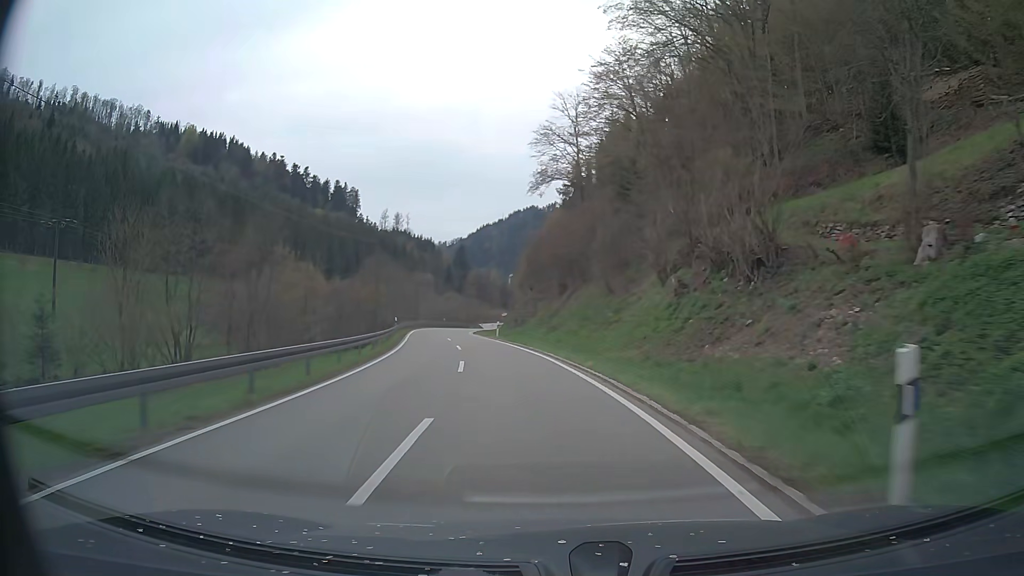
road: tertiary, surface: asphalt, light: Day
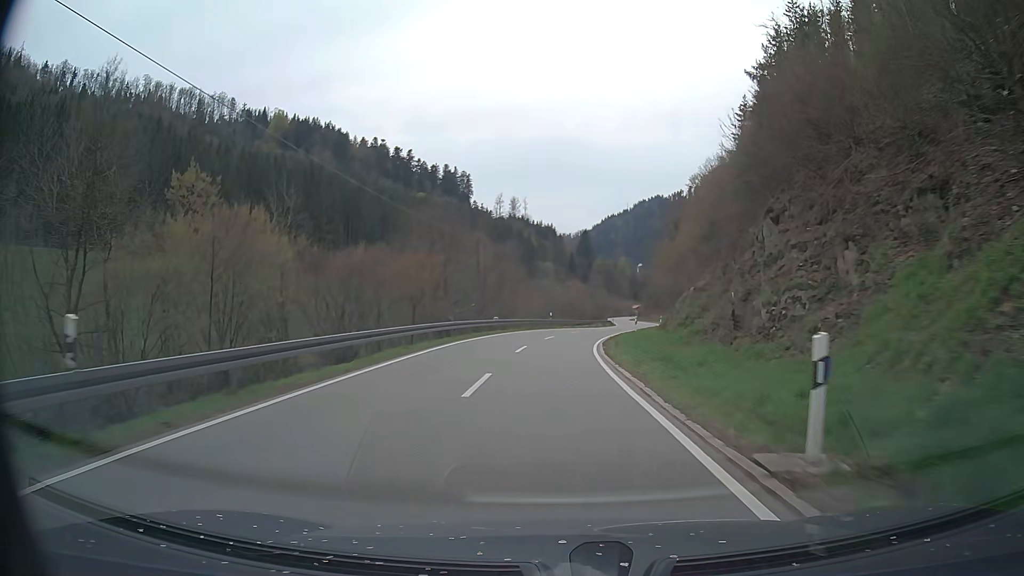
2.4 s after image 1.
(-5.1, +42.0) m; -11°
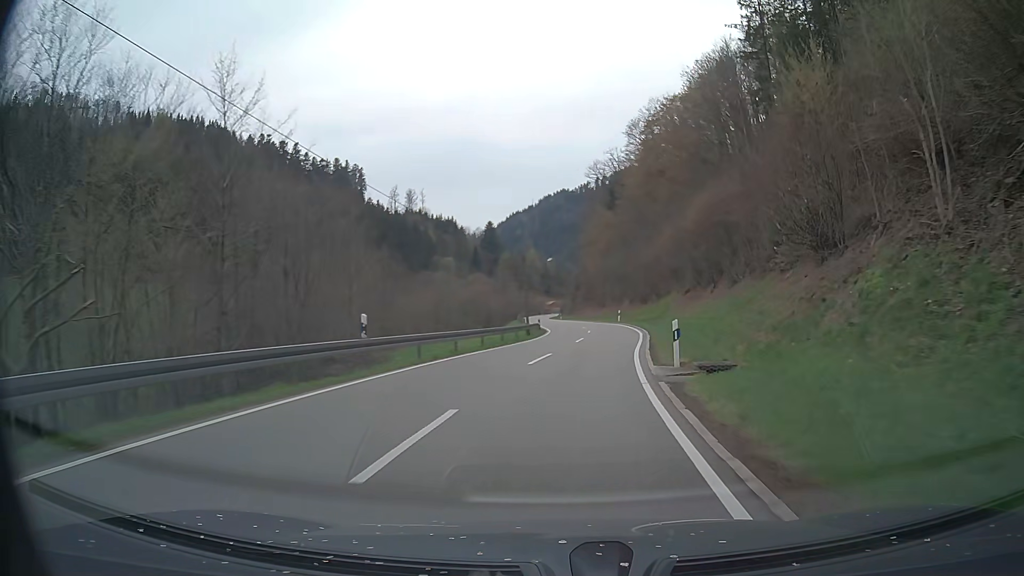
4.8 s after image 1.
(+1.7, +41.3) m; +7°
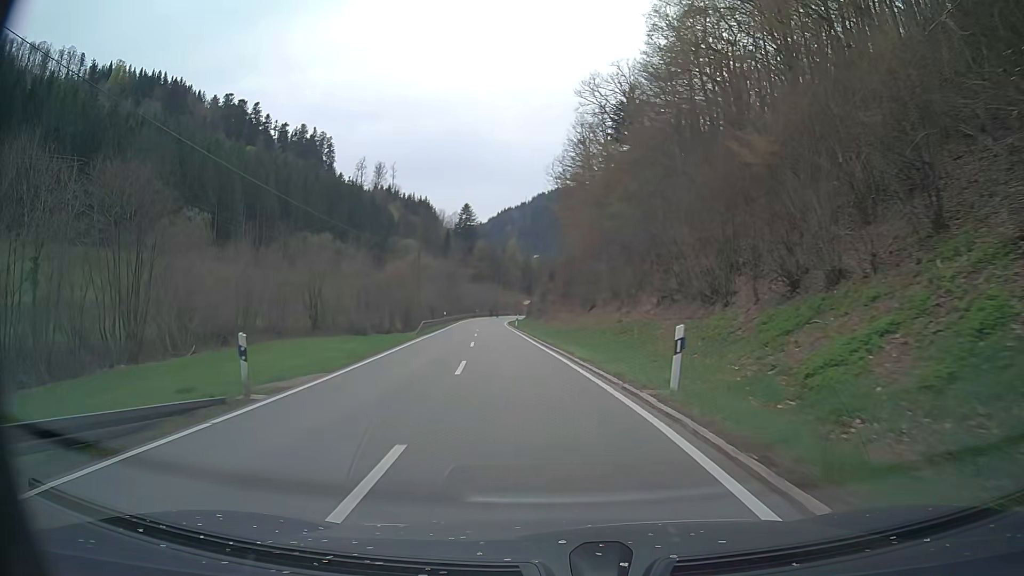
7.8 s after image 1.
(+4.0, +50.0) m; +2°
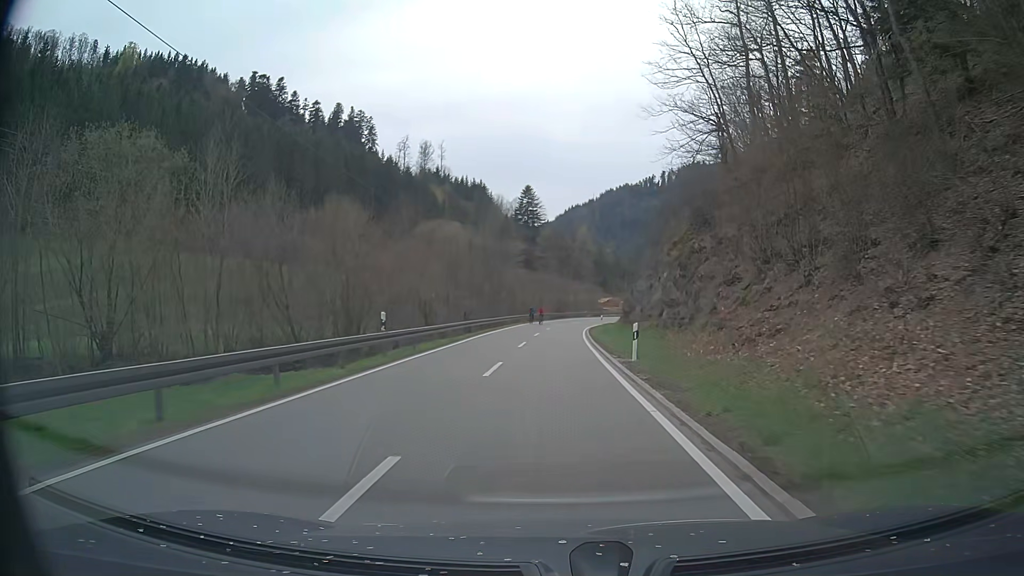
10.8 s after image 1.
(-4.0, +48.5) m; -6°
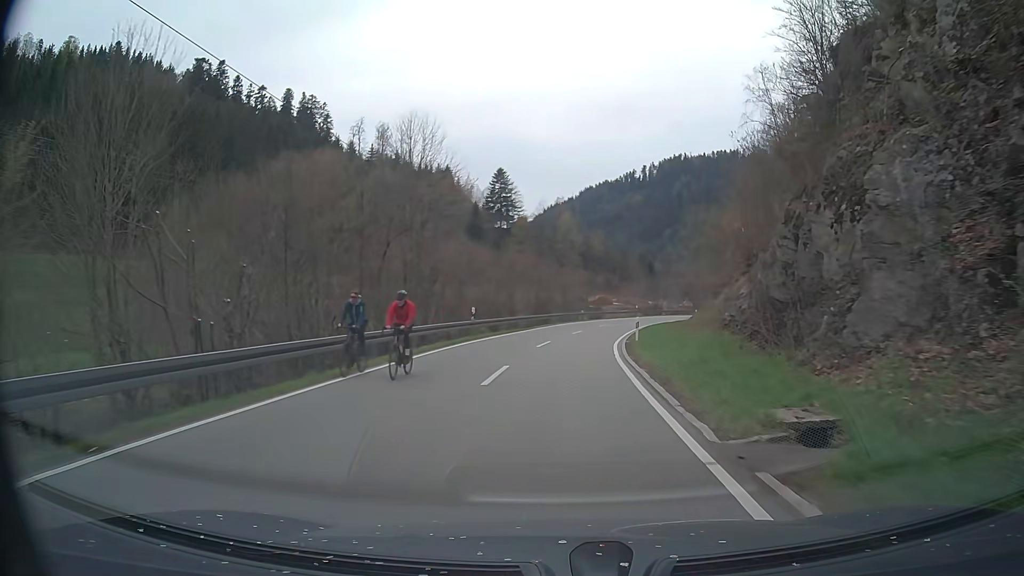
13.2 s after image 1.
(+0.3, +38.1) m; +1°
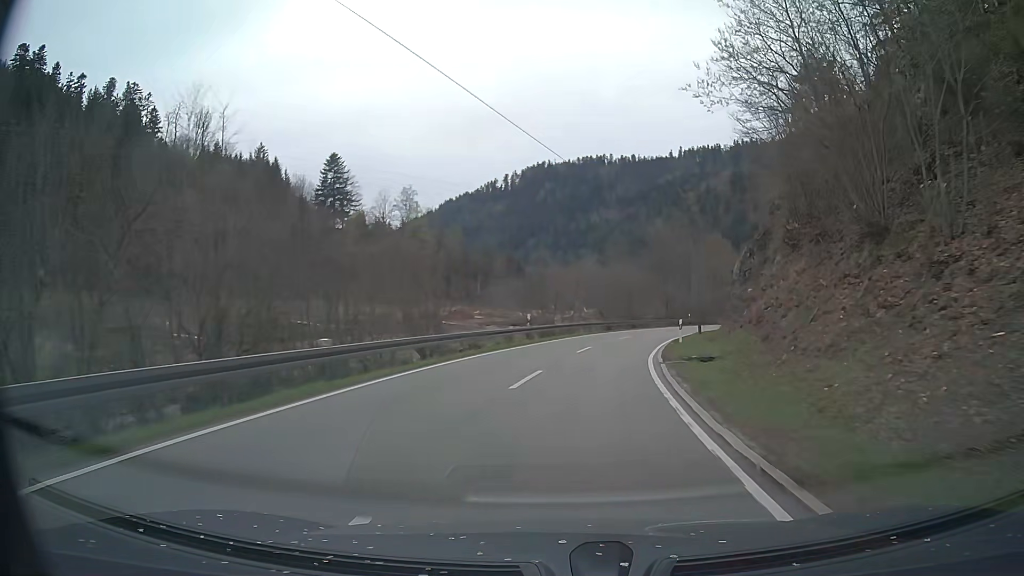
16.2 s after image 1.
(+4.1, +47.6) m; +11°
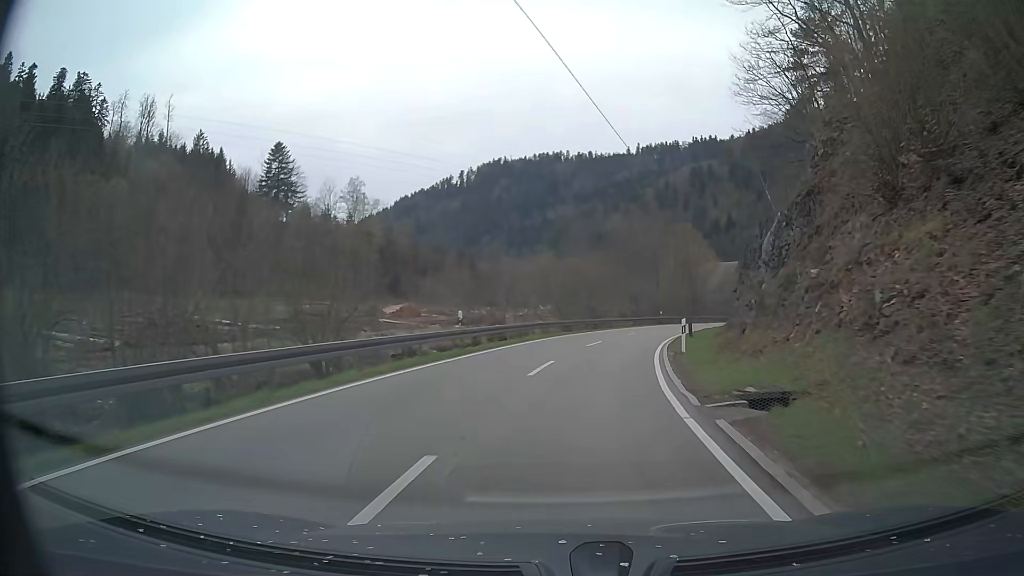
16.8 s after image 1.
(+0.3, +10.1) m; +4°
(0, +10) (+1, +20) (+3, +30) (+6, +39) (+9, +49) (+12, +58) (+16, +67) (+21, +76) (+27, +84) (+33, +92) m
